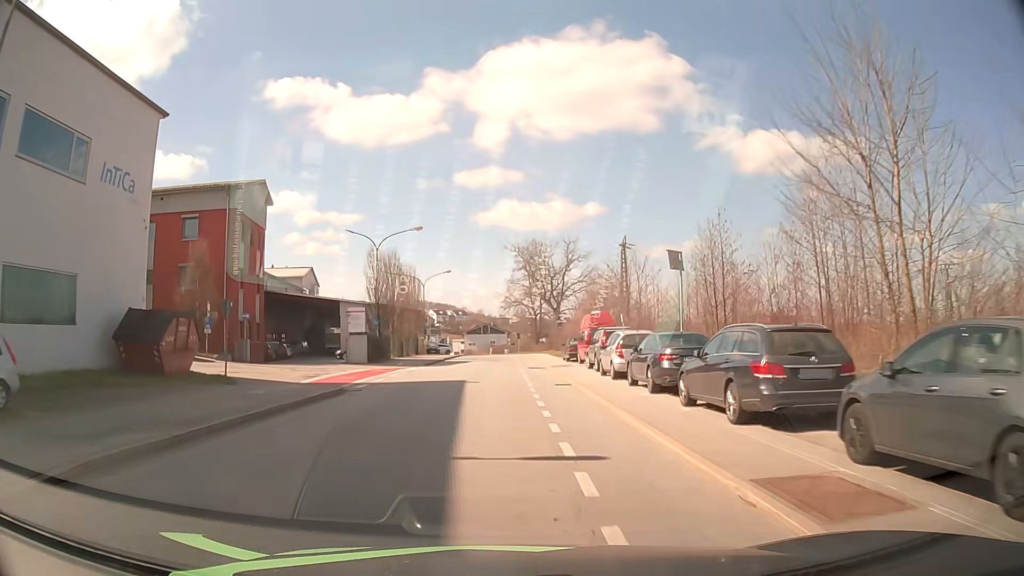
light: Day
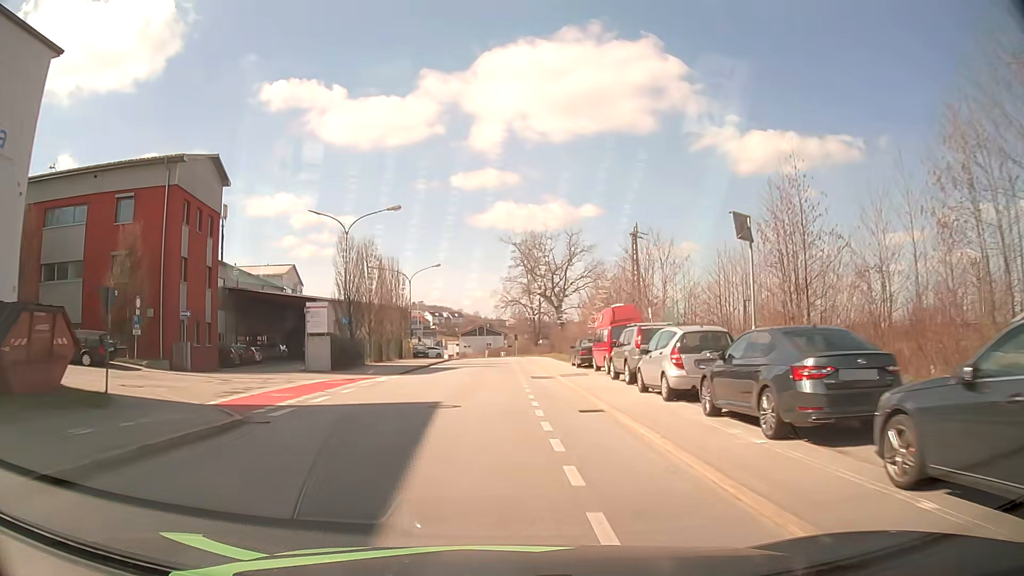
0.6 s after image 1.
(0.0, +7.8) m; 0°
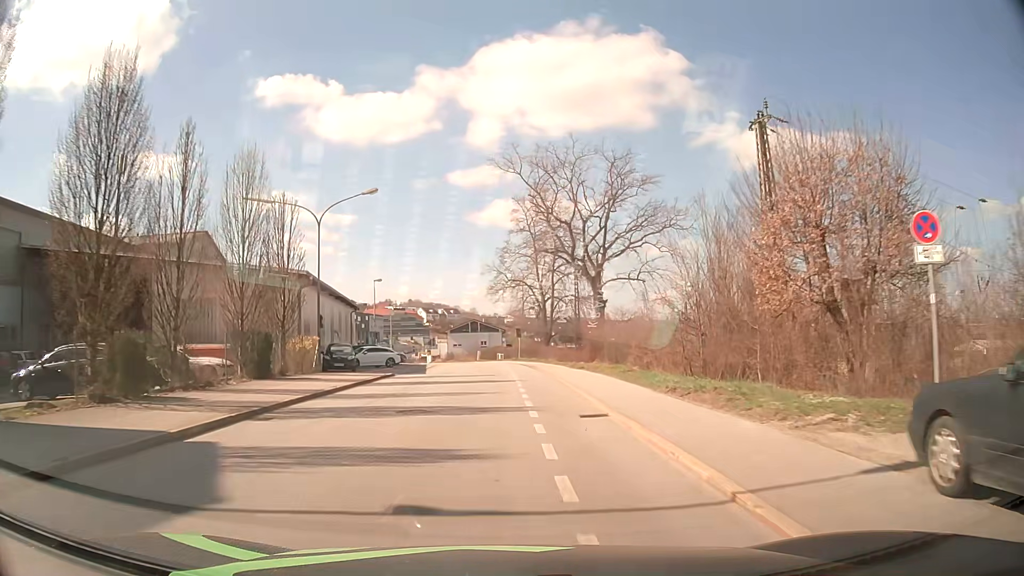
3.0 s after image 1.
(+0.1, +31.3) m; 0°
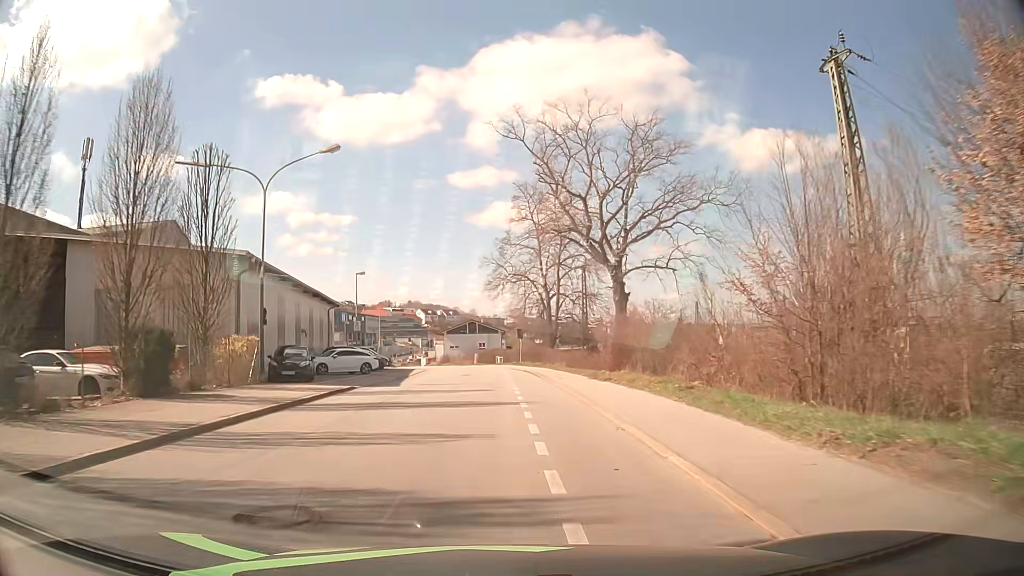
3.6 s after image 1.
(0.0, +7.9) m; 0°
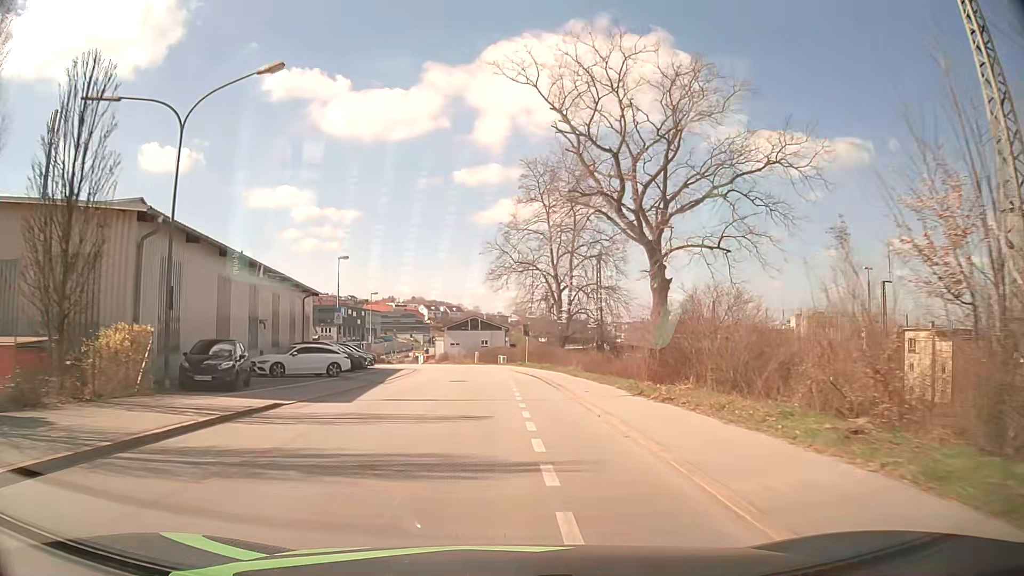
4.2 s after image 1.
(0.0, +7.9) m; -1°
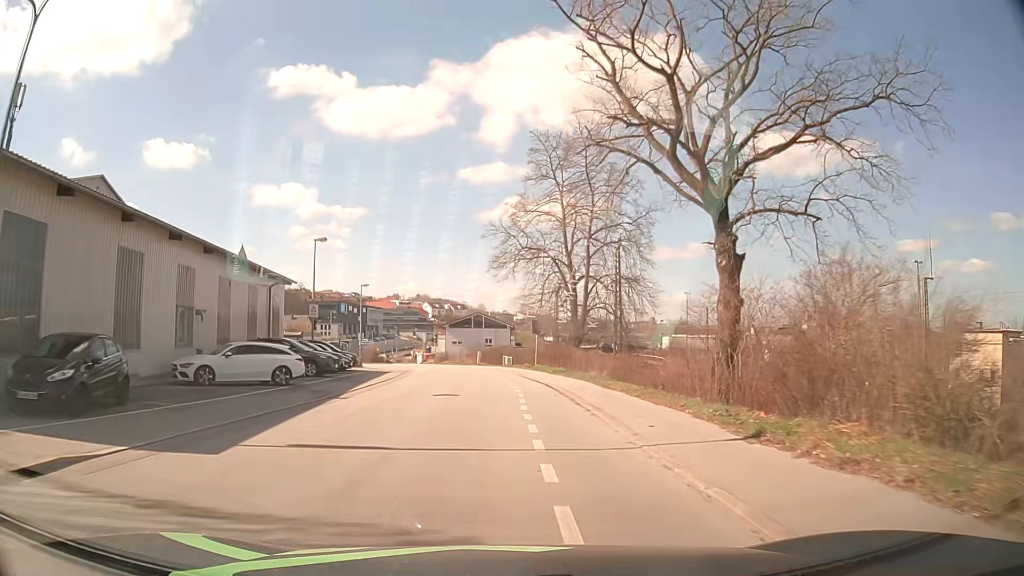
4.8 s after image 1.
(0.0, +7.8) m; 0°
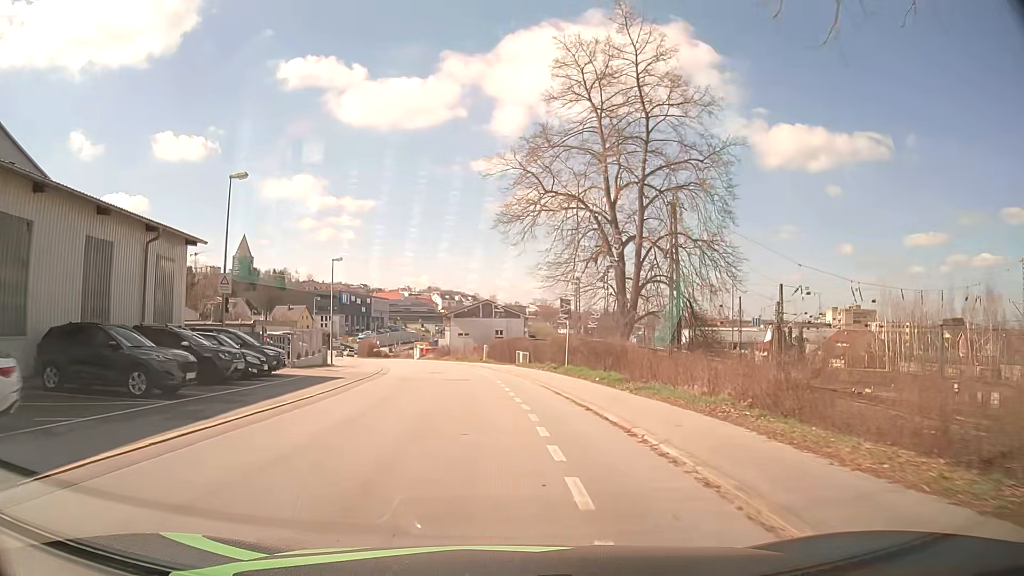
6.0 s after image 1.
(-0.2, +15.4) m; -1°
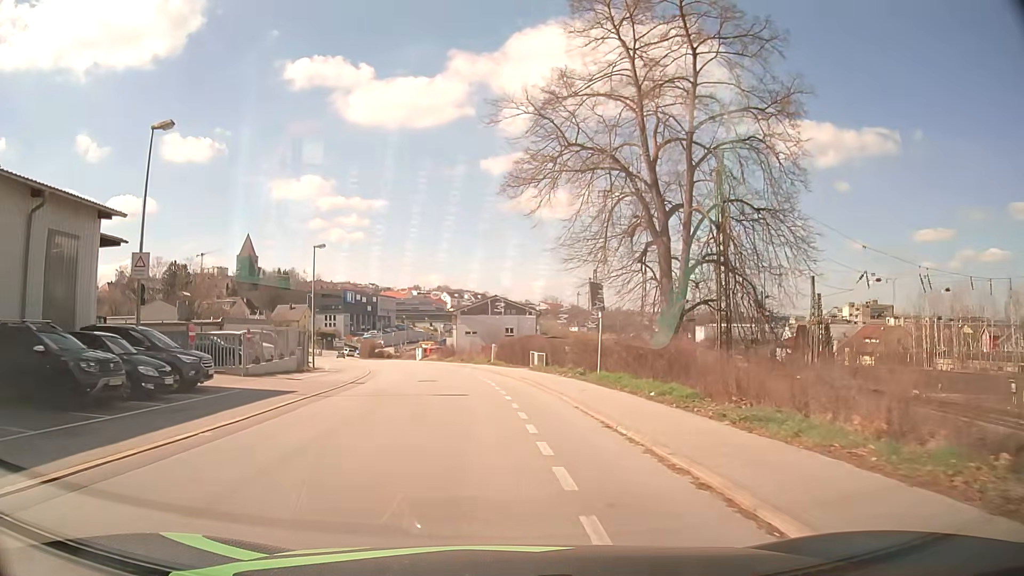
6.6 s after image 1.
(0.0, +7.5) m; 0°
